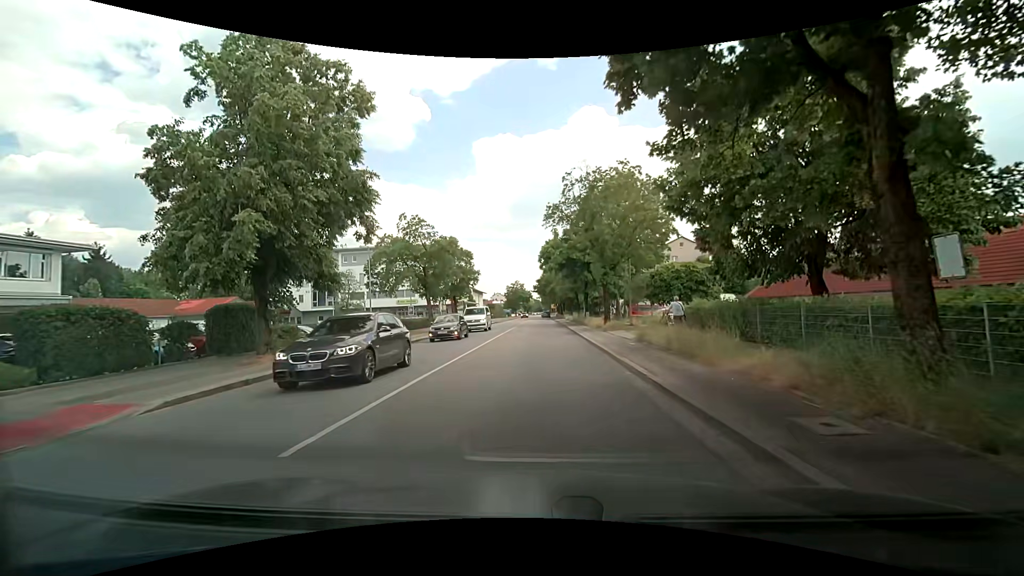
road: secondary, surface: asphalt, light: Day
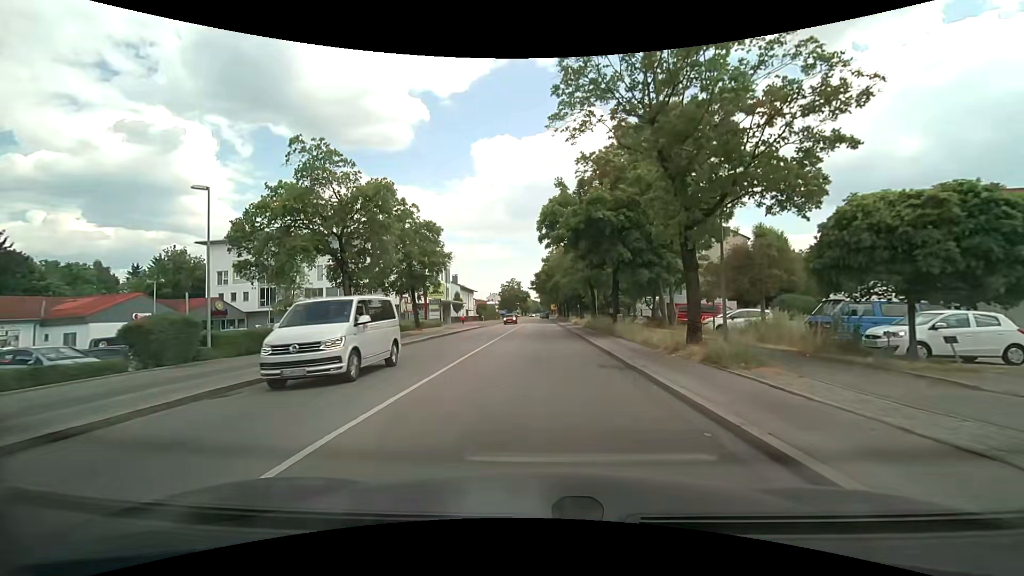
(-0.1, +18.0) m; 0°
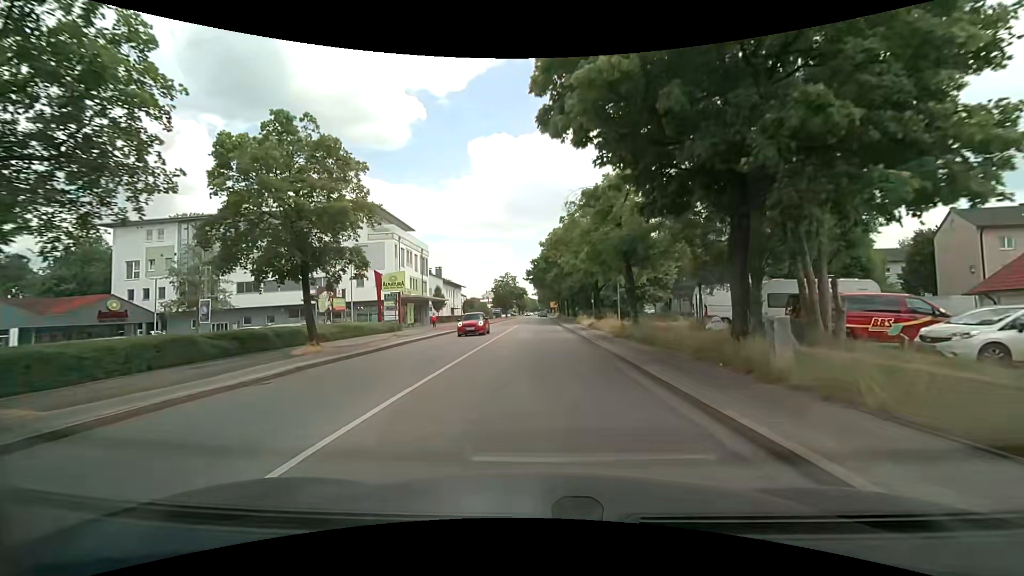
(+0.1, +17.2) m; 0°
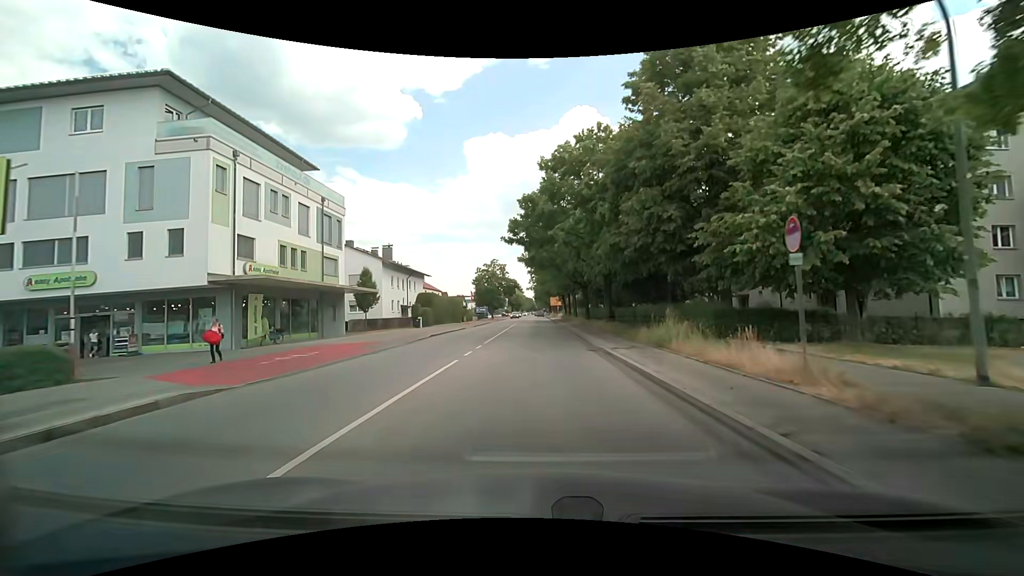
(0.0, +33.1) m; 0°
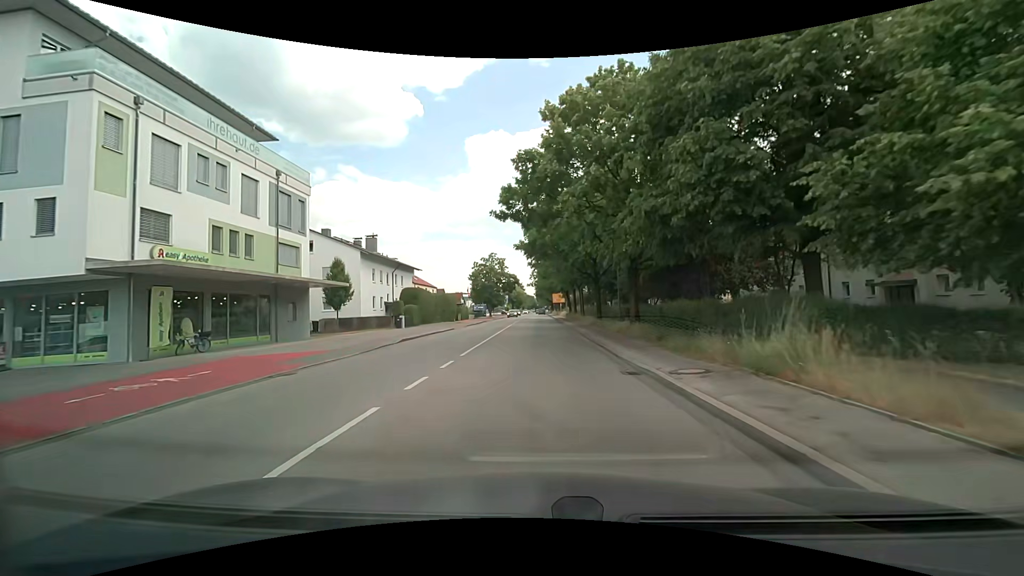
(0.0, +7.2) m; 0°
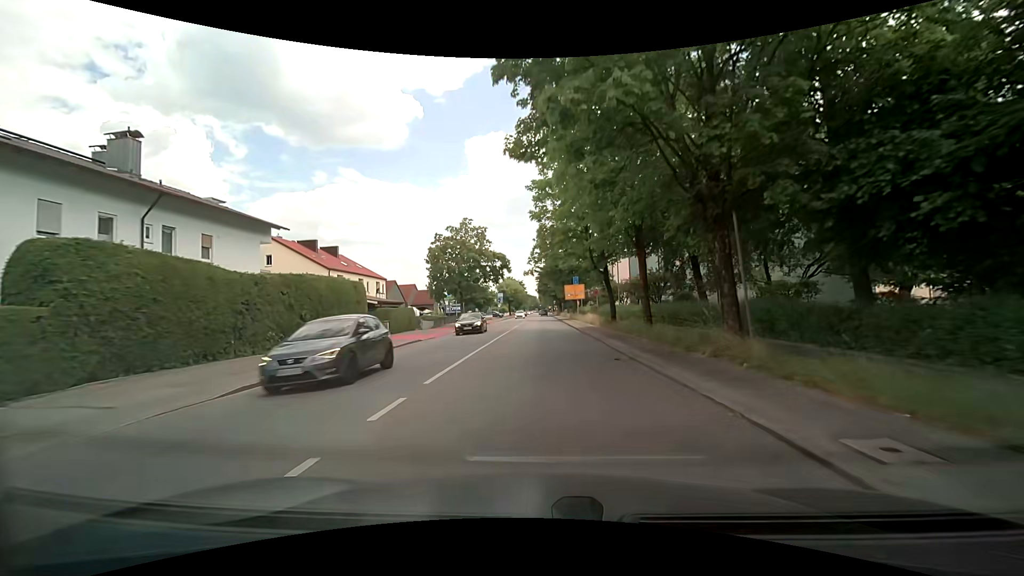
(-0.1, +37.4) m; 0°
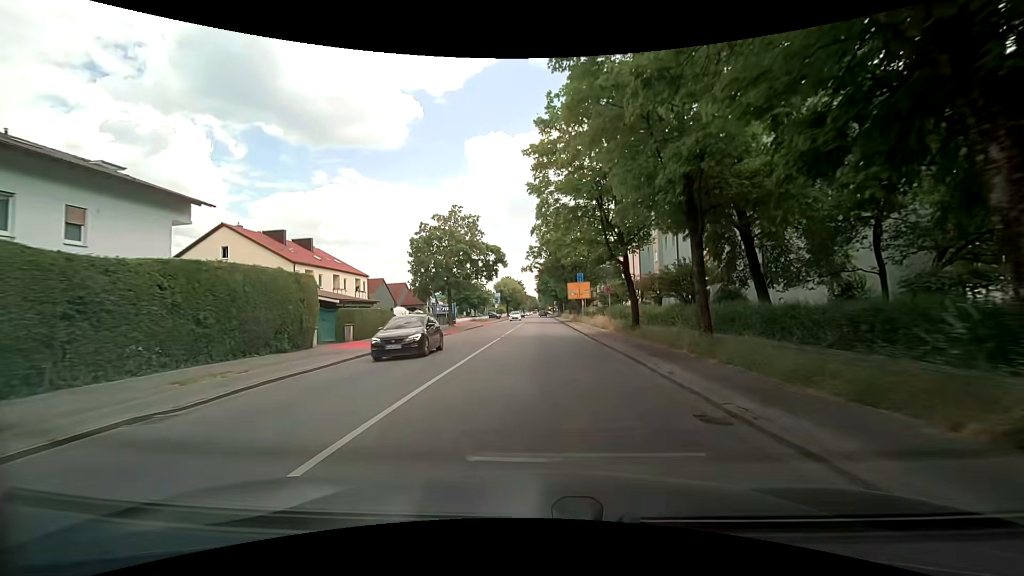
(-0.1, +7.3) m; -1°
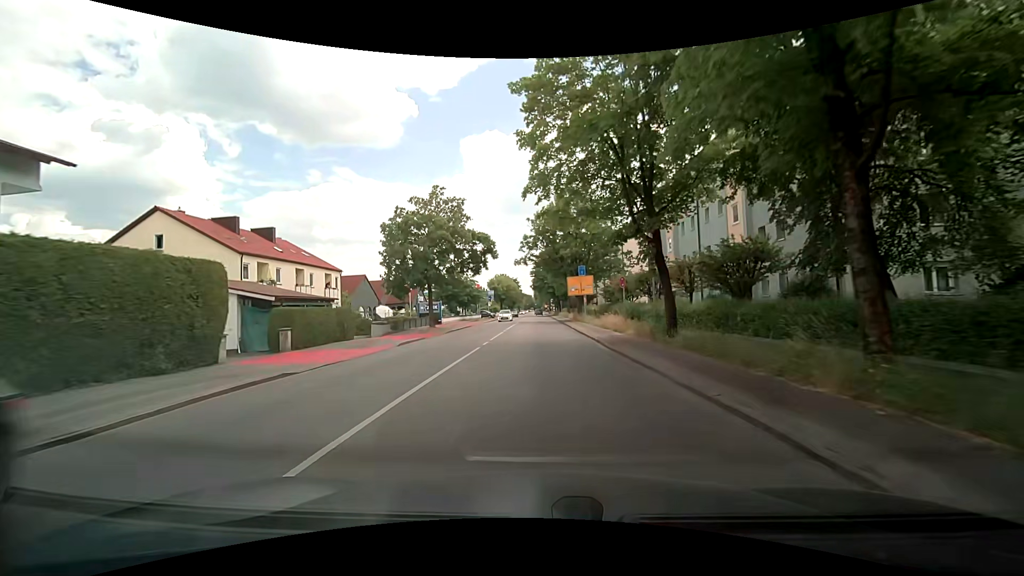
(0.0, +7.2) m; +1°
(0, +10) (0, +20) (0, +30) (0, +40) (0, +50) (-1, +60) (-1, +70) (-1, +80) (-1, +90) (-1, +100) m
